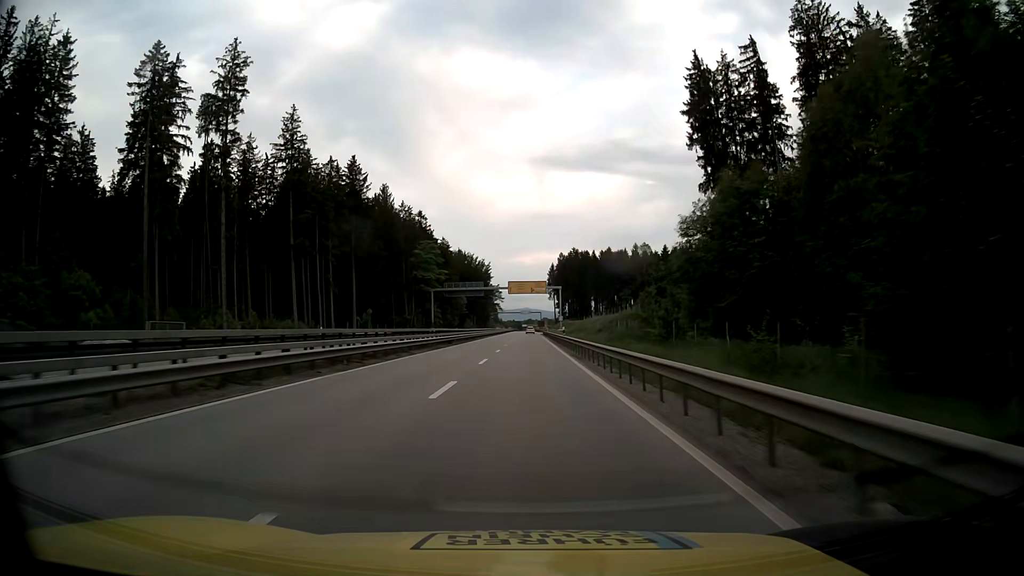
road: trunk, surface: asphalt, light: Day
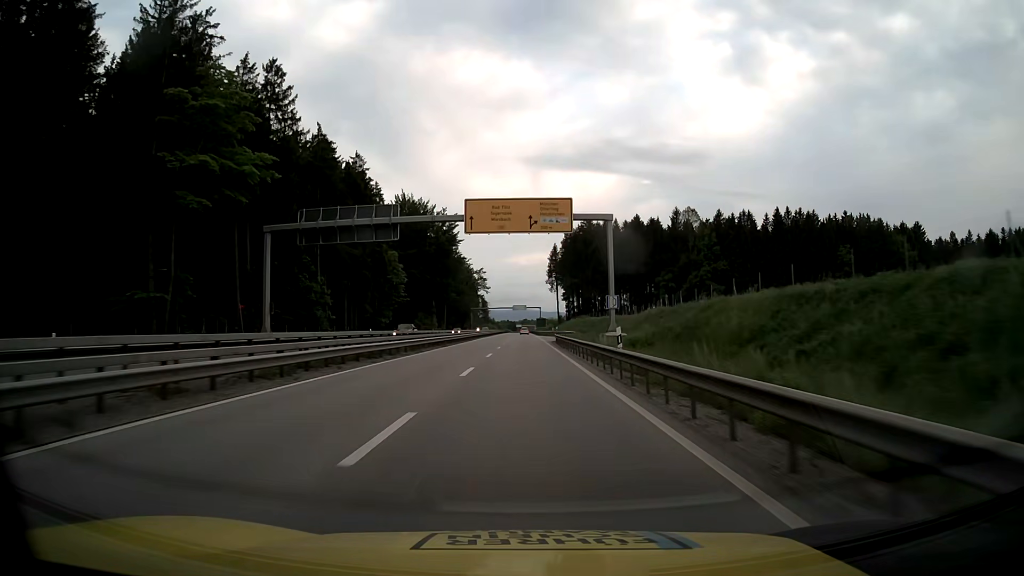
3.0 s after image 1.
(-0.1, +78.8) m; 0°
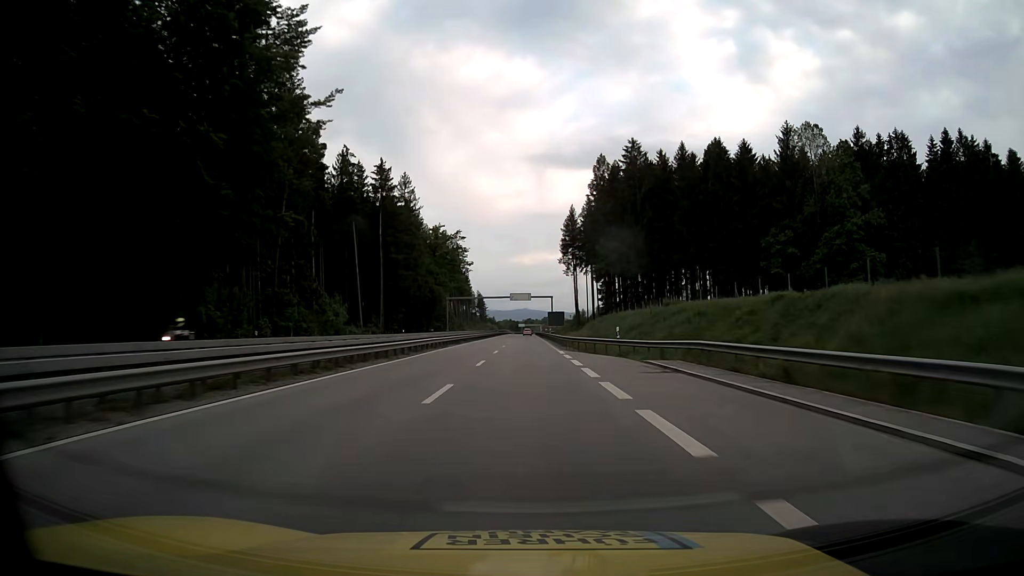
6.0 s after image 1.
(+0.2, +79.3) m; 0°
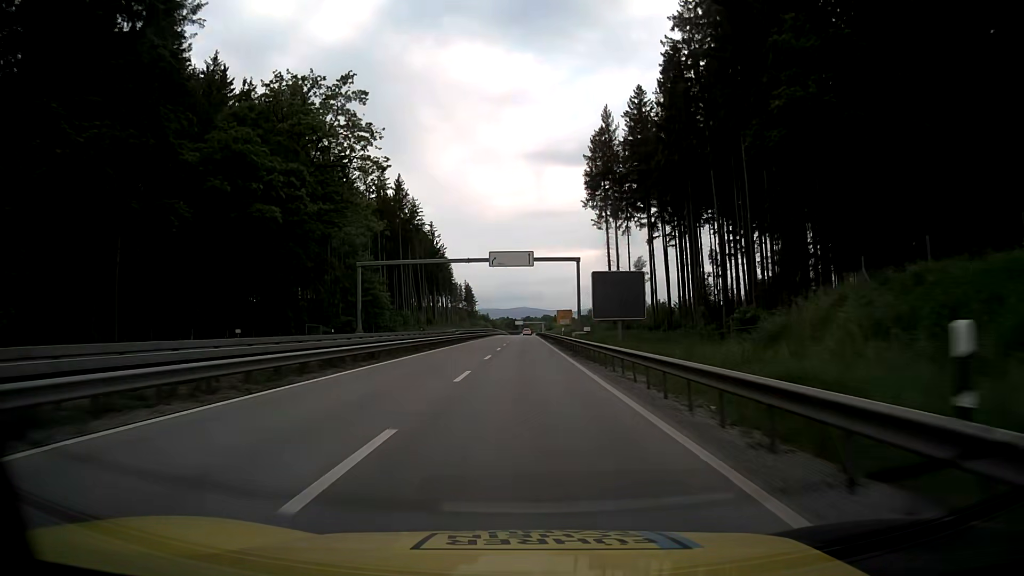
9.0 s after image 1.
(-0.1, +79.8) m; 0°
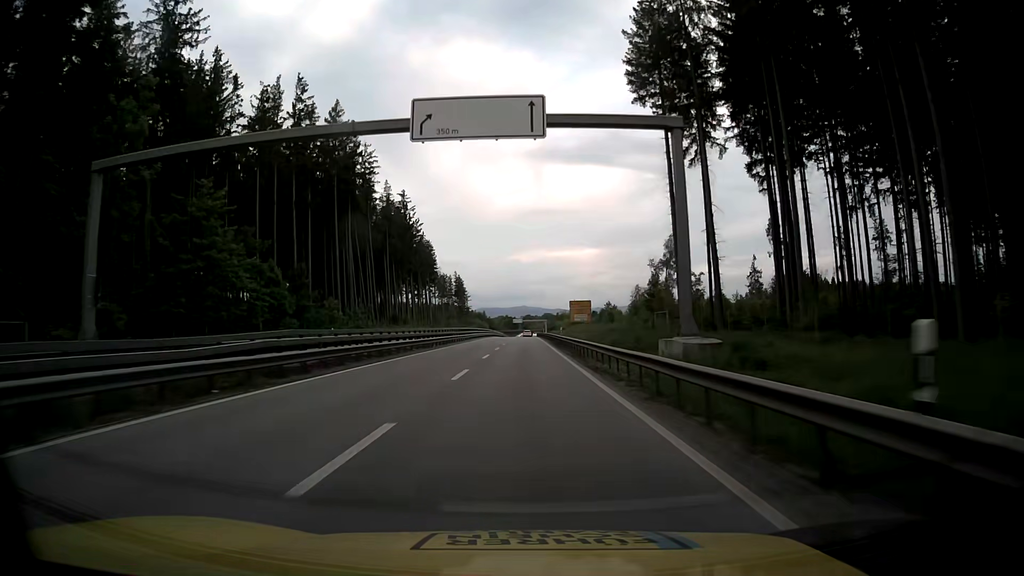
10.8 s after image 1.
(0.0, +47.9) m; 0°
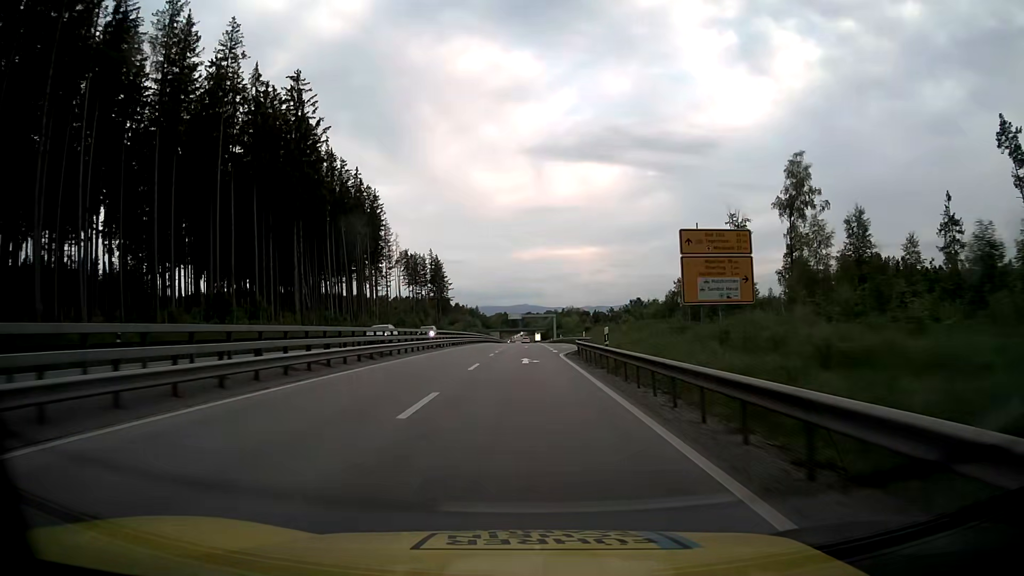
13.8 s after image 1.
(-0.4, +80.0) m; 0°
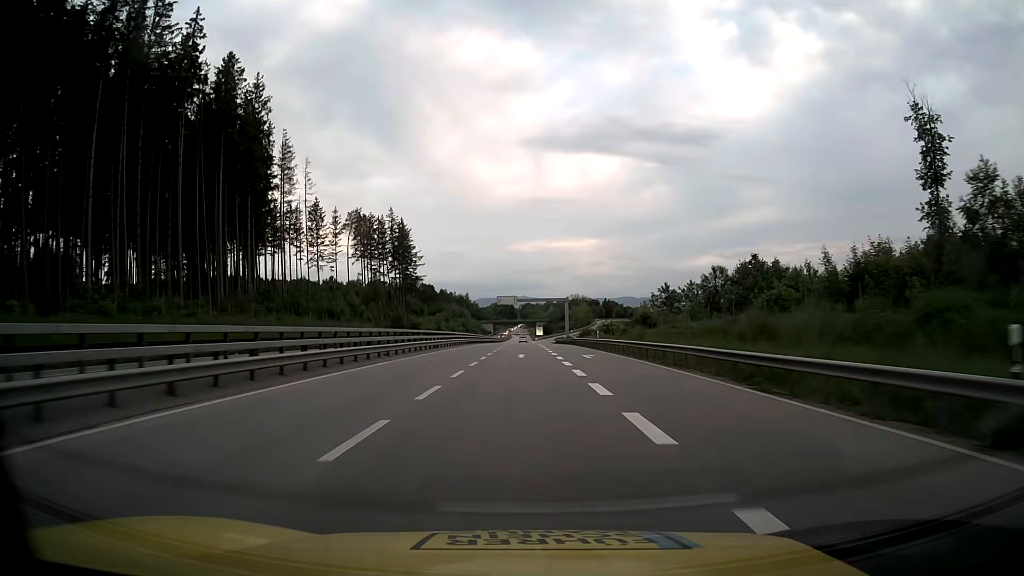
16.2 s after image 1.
(+0.1, +64.2) m; 0°
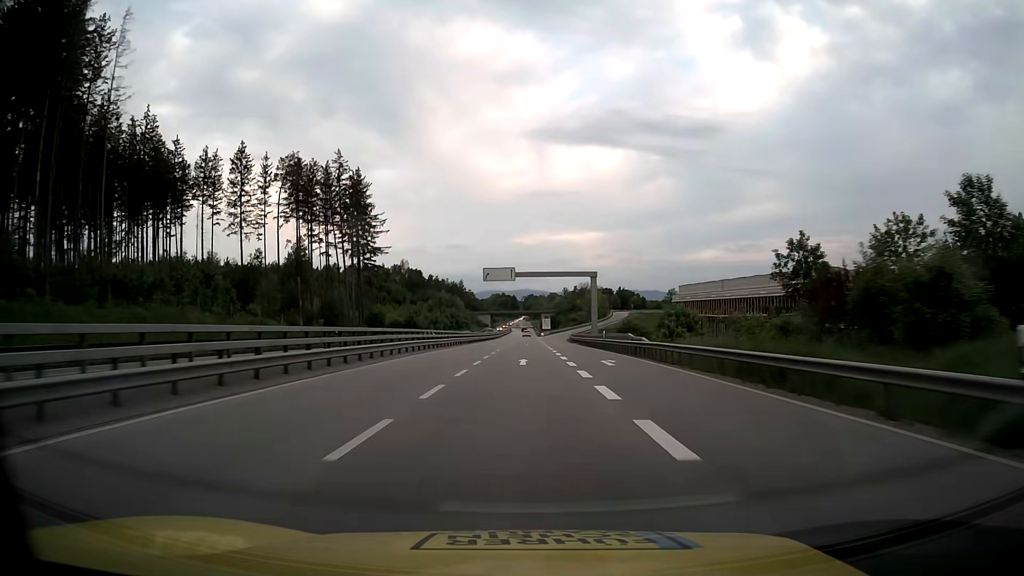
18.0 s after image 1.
(-0.1, +48.3) m; 0°
(0, +10) (0, +20) (0, +30) (0, +40) (0, +50) (0, +60) (0, +70) (0, +80) (0, +90) (0, +100) m
